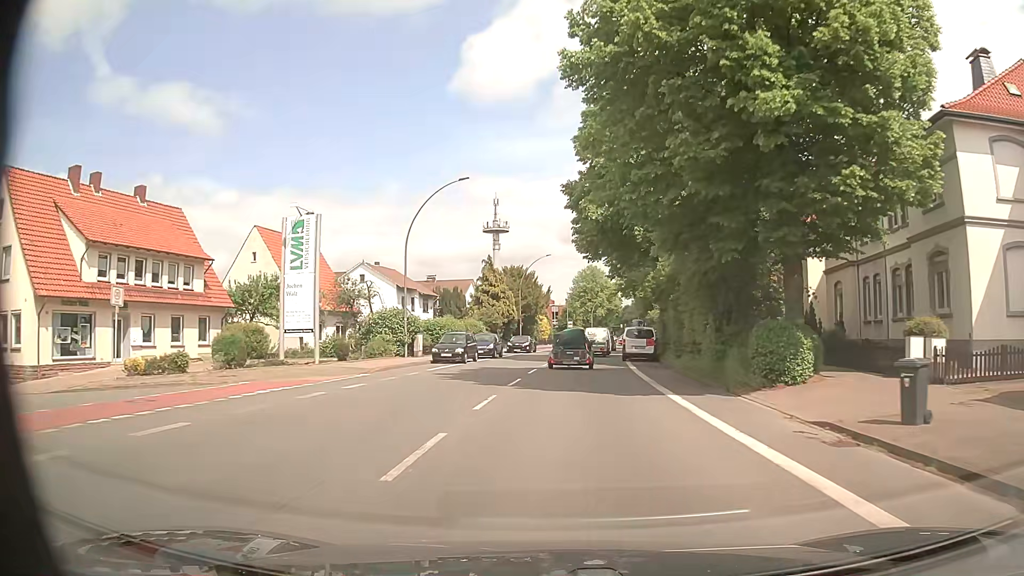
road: primary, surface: asphalt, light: Day
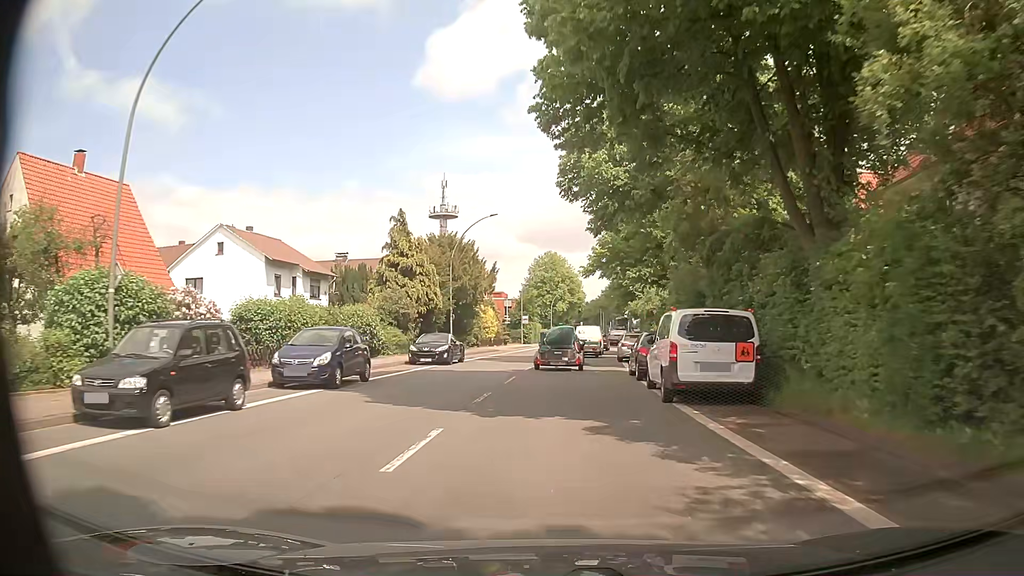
(+0.8, +23.6) m; +4°
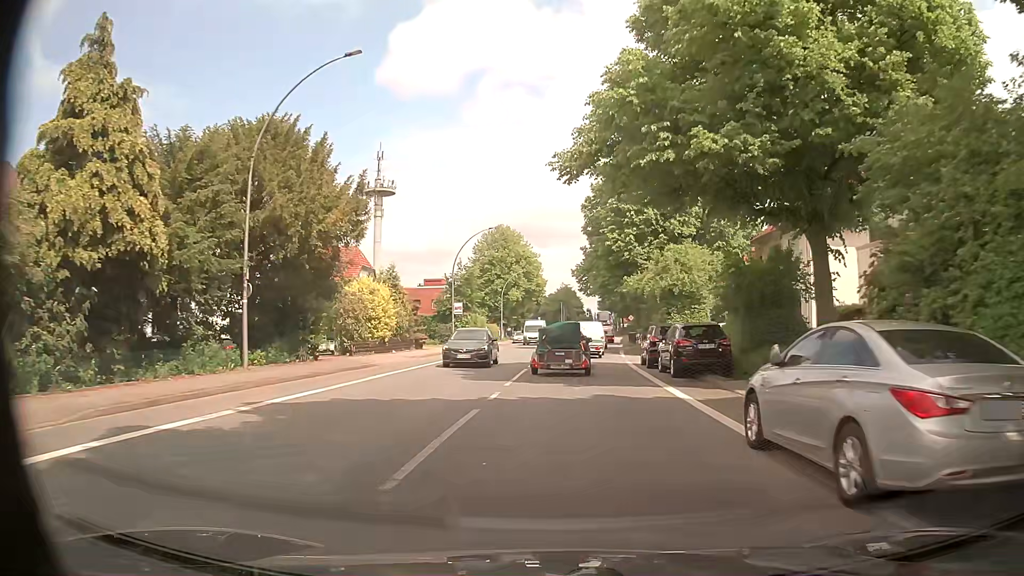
(+0.6, +29.3) m; +3°
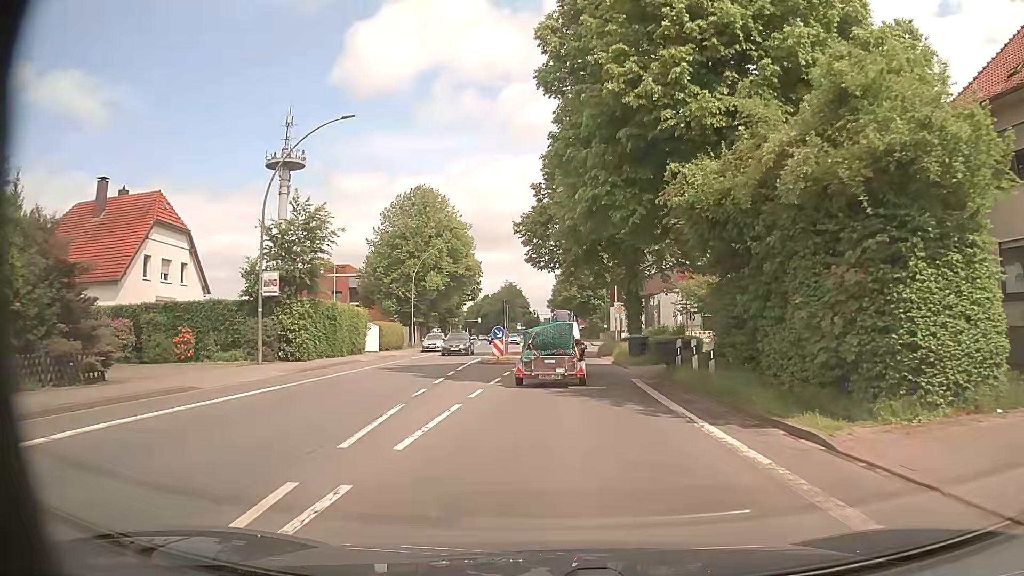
(+1.4, +30.1) m; +4°
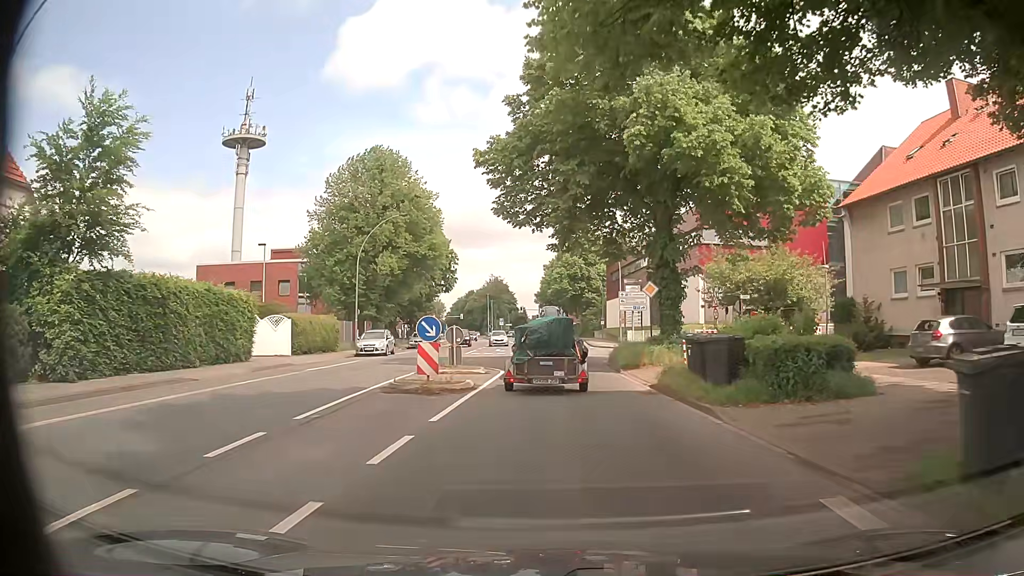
(+0.3, +15.2) m; +1°
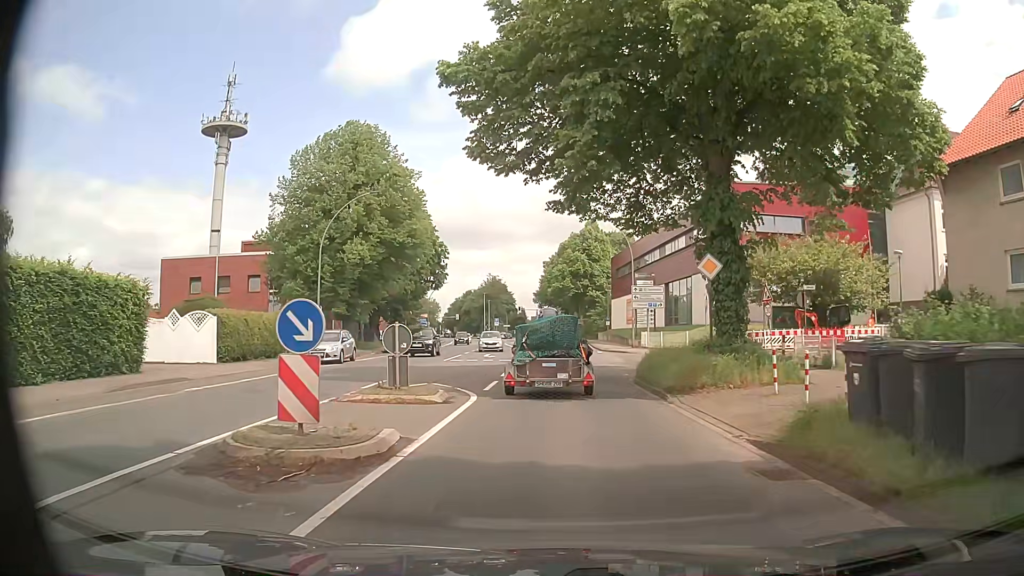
(+0.1, +8.3) m; +2°
